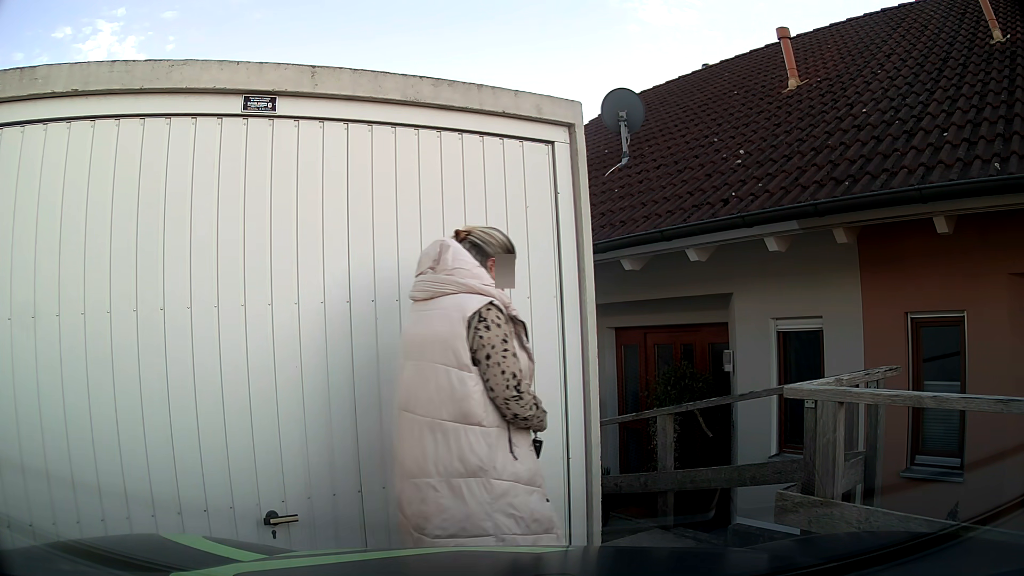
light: Day
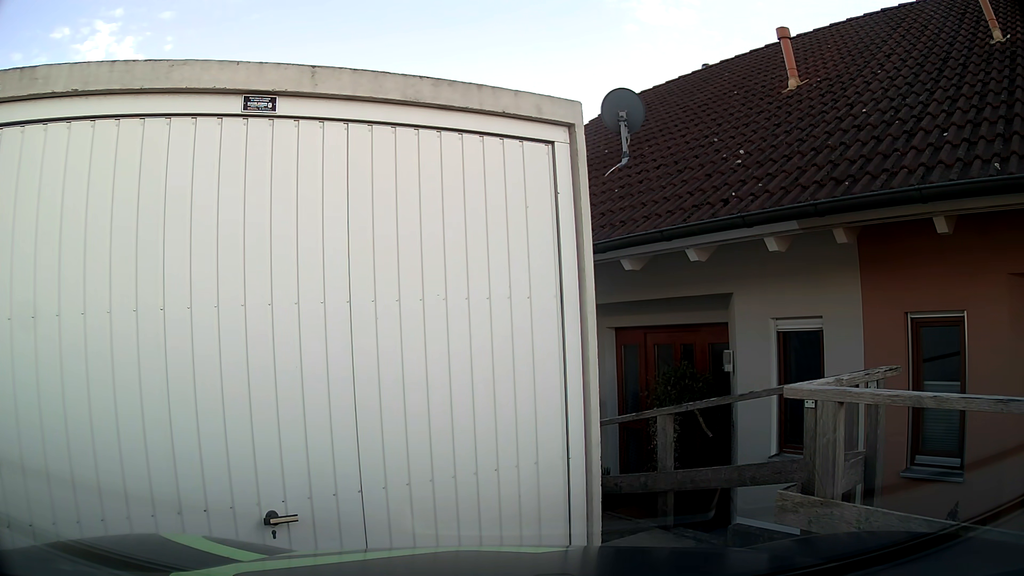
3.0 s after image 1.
(0.0, 0.0) m; 0°
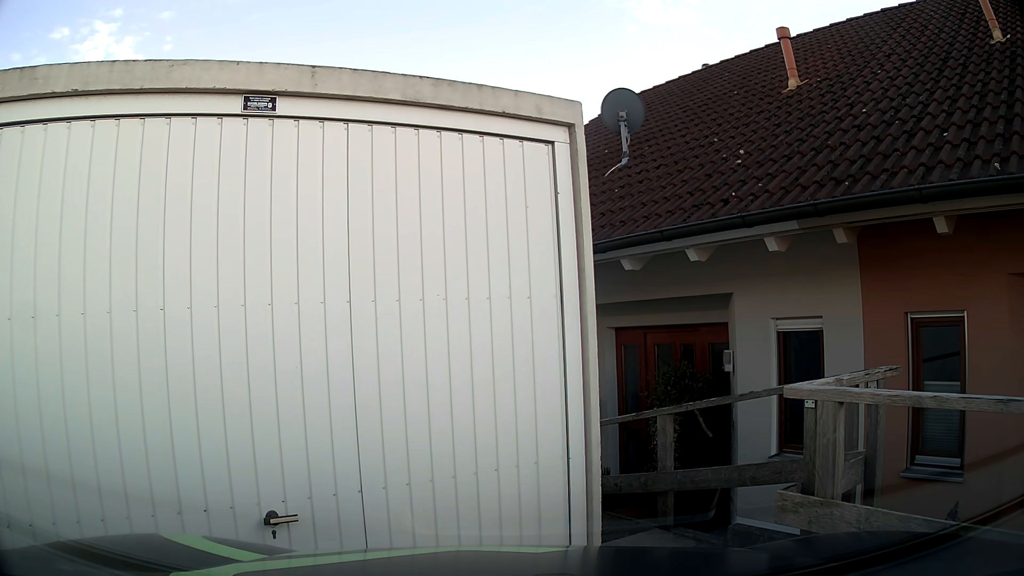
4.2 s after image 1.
(0.0, 0.0) m; 0°
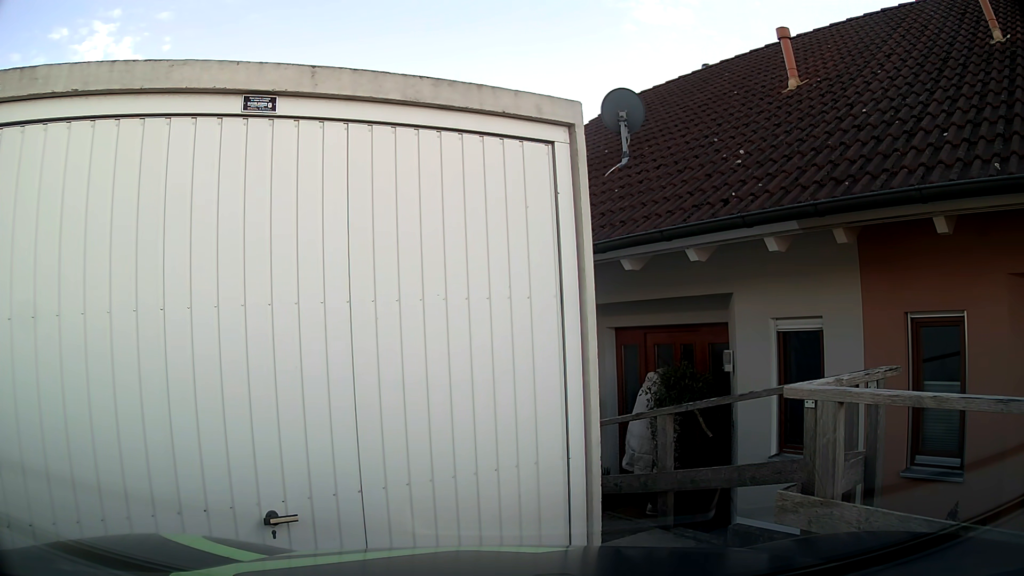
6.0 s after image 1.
(0.0, 0.0) m; 0°
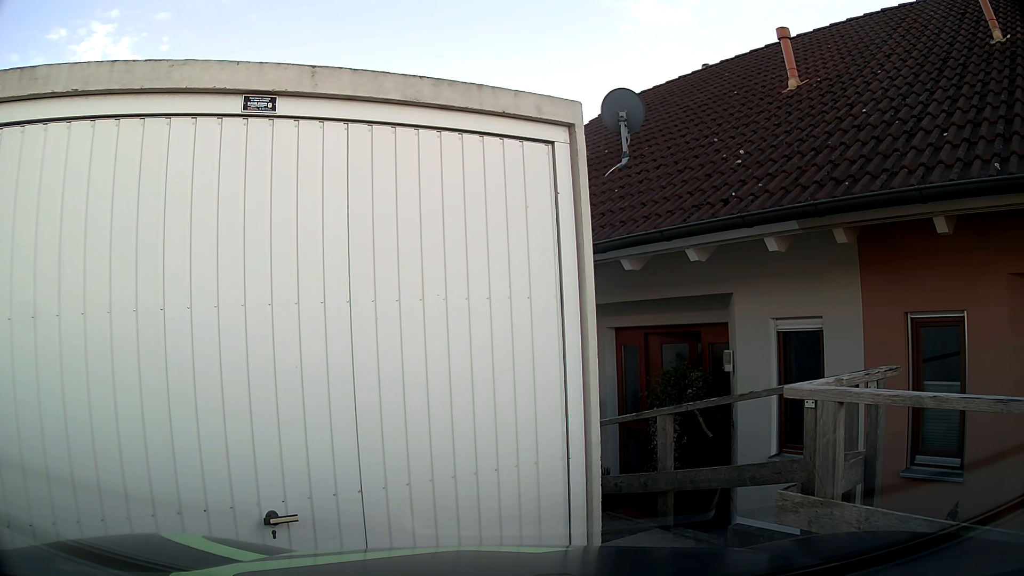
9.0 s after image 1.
(0.0, 0.0) m; 0°
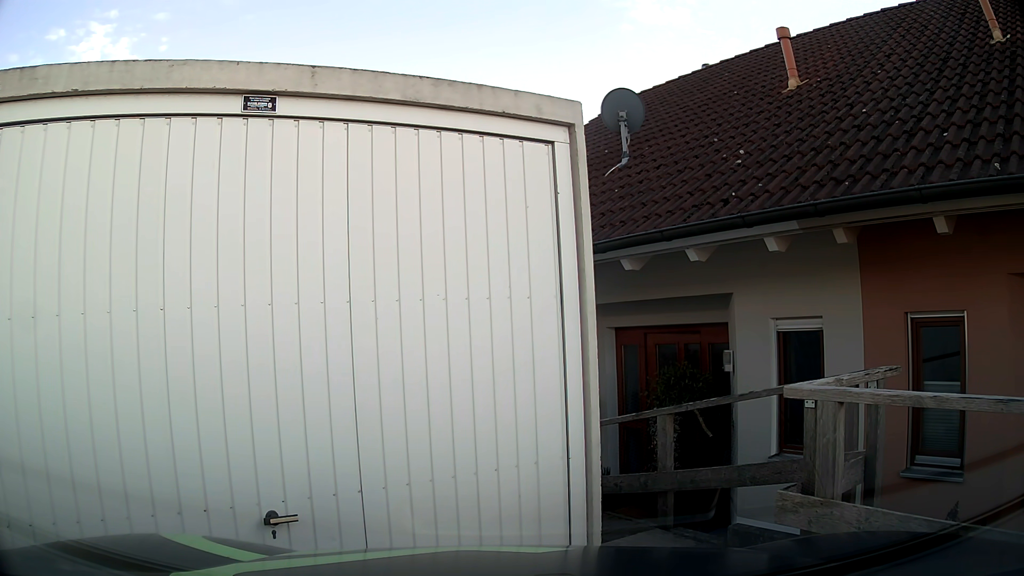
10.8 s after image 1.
(0.0, 0.0) m; 0°
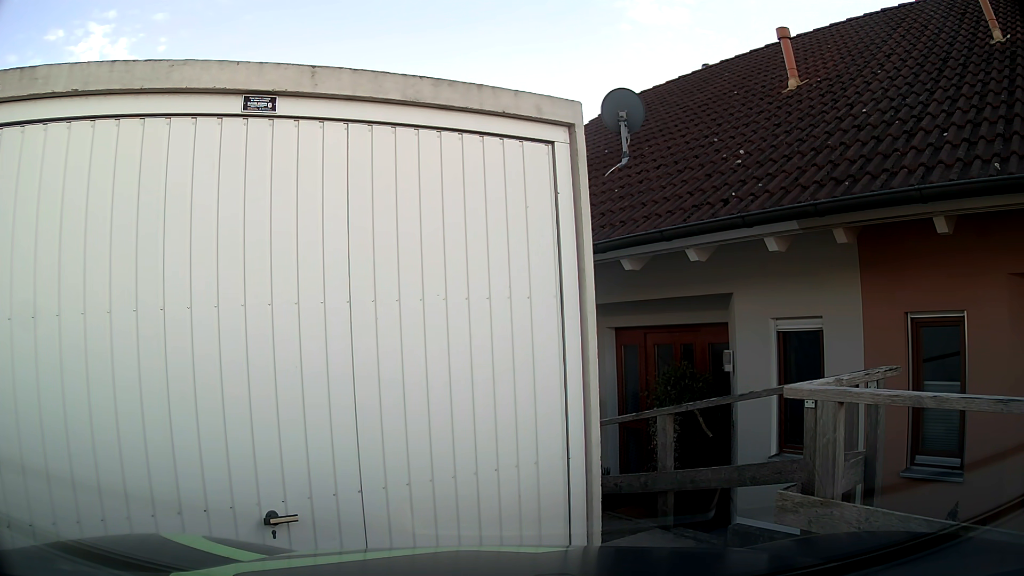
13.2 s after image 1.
(0.0, 0.0) m; 0°
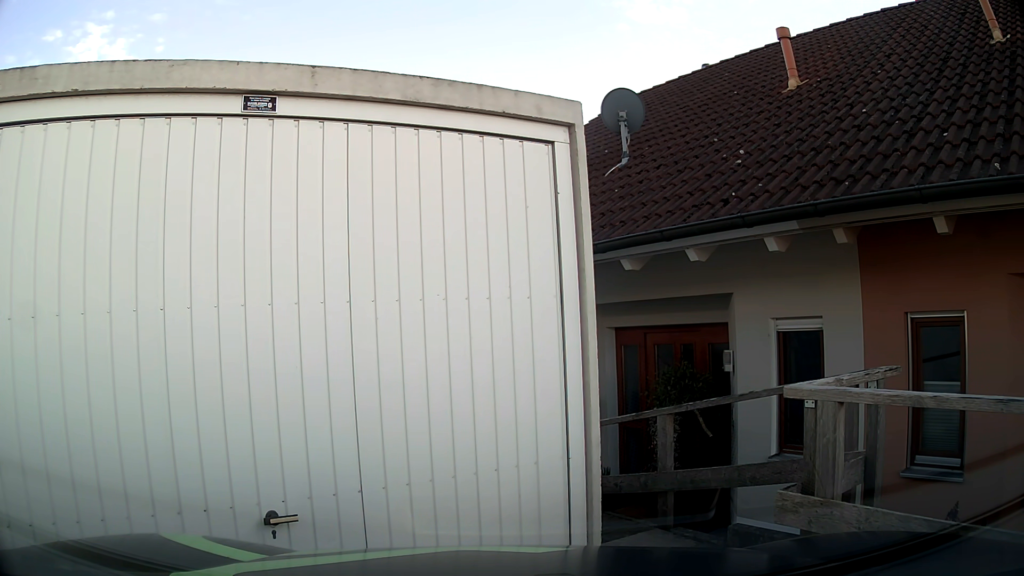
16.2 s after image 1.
(0.0, 0.0) m; 0°
